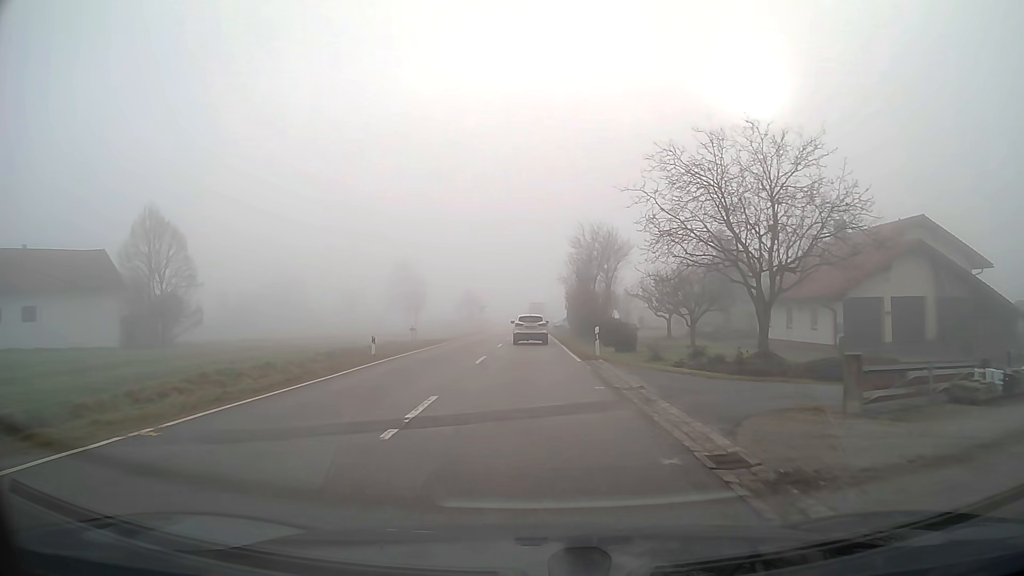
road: tertiary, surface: asphalt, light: Day
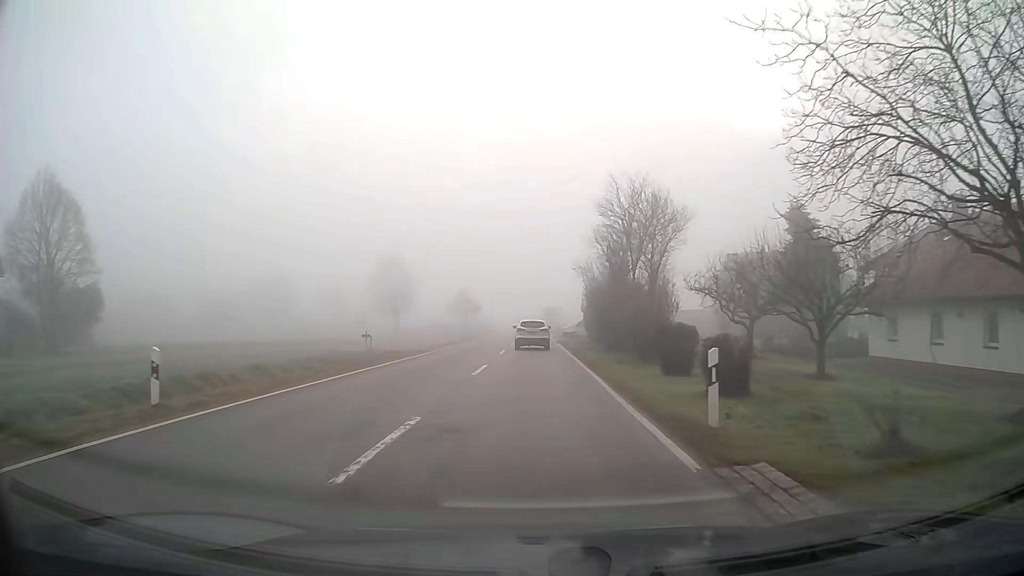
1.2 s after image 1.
(-0.1, +14.7) m; 0°
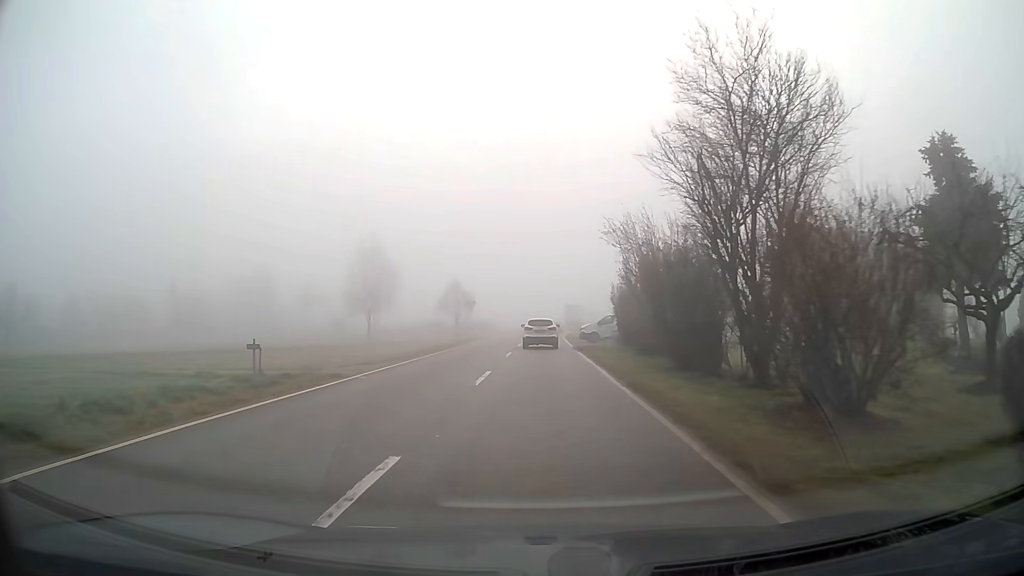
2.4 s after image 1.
(0.0, +14.8) m; 0°
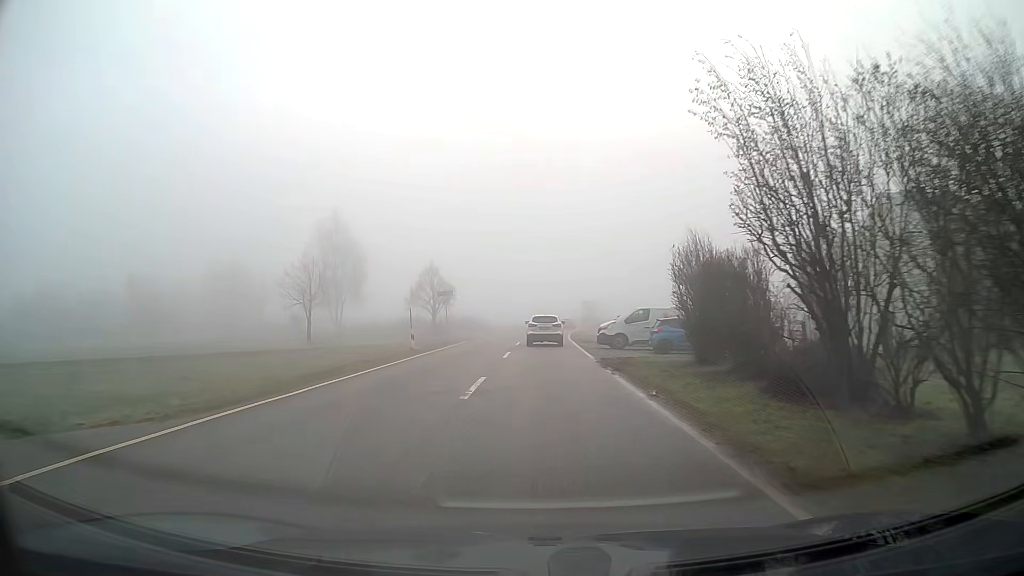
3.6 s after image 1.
(0.0, +14.8) m; 0°
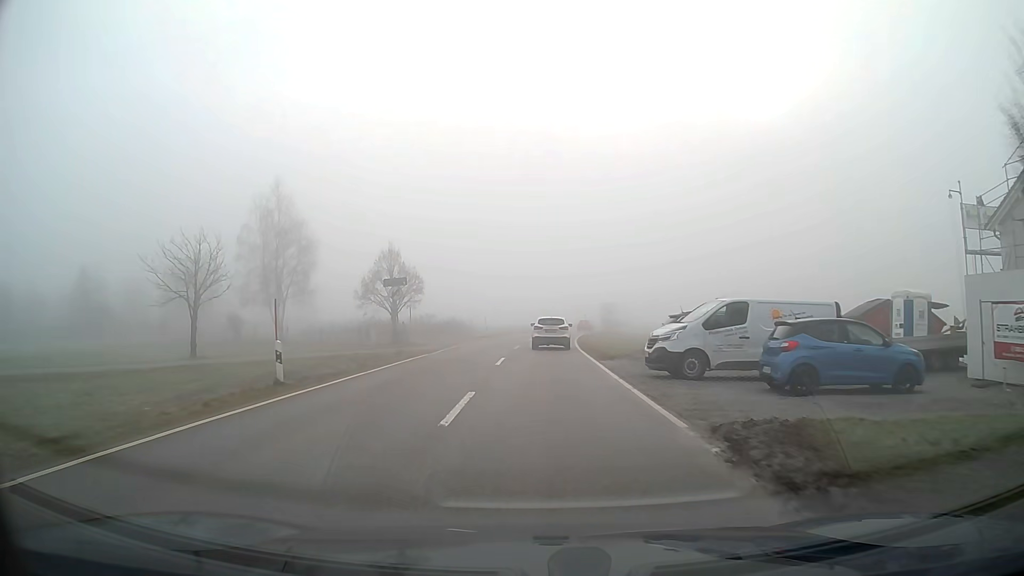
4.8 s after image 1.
(0.0, +14.7) m; 0°
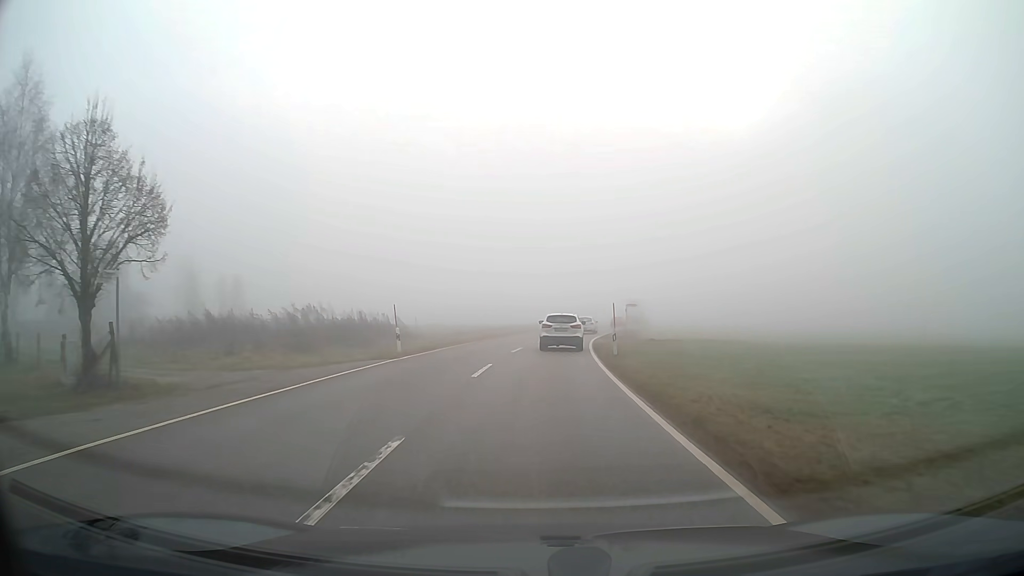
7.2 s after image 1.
(+0.4, +29.2) m; +2°
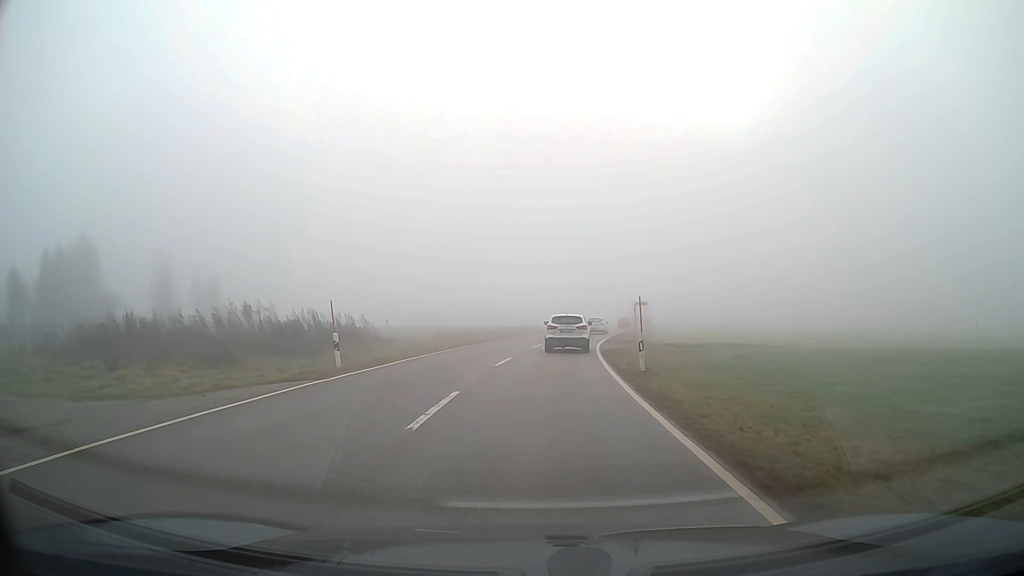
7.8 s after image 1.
(0.0, +7.2) m; +1°
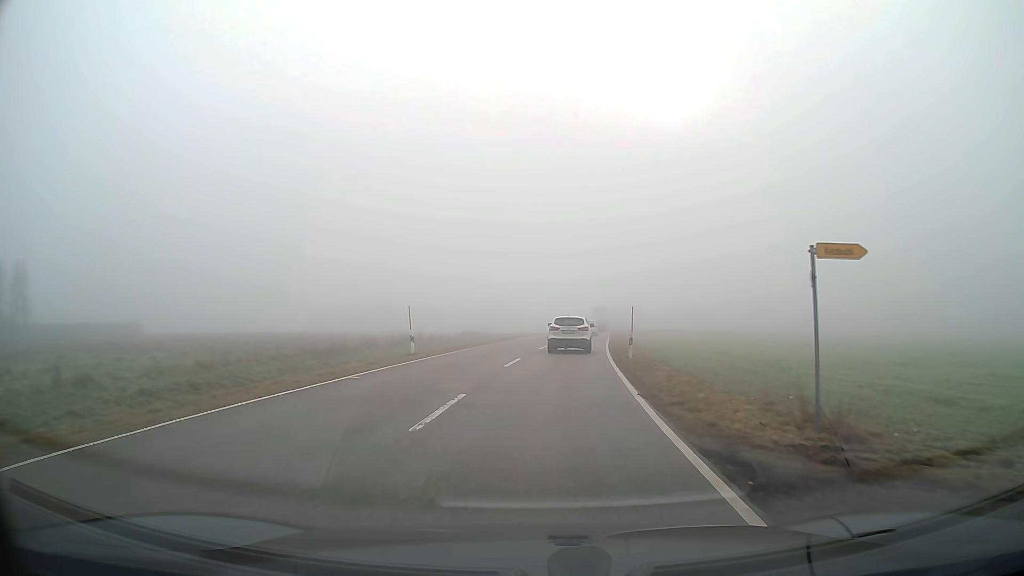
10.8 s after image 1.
(+1.9, +35.0) m; +7°
(0, +10) (+1, +20) (+2, +30) (+2, +40) (+4, +50) (+5, +60) (+6, +70) (+7, +80) (+8, +90) (+9, +100) m
